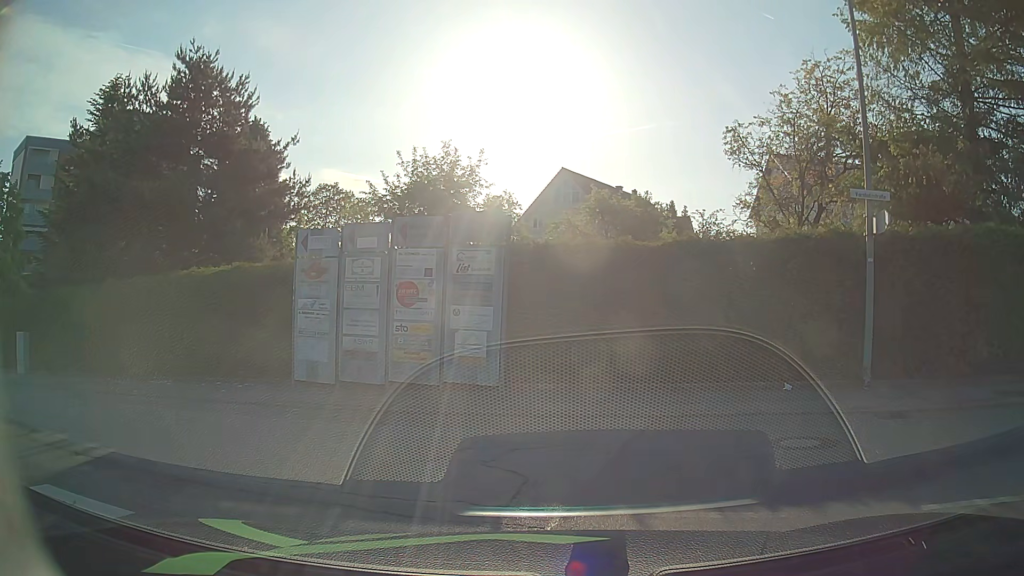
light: Day
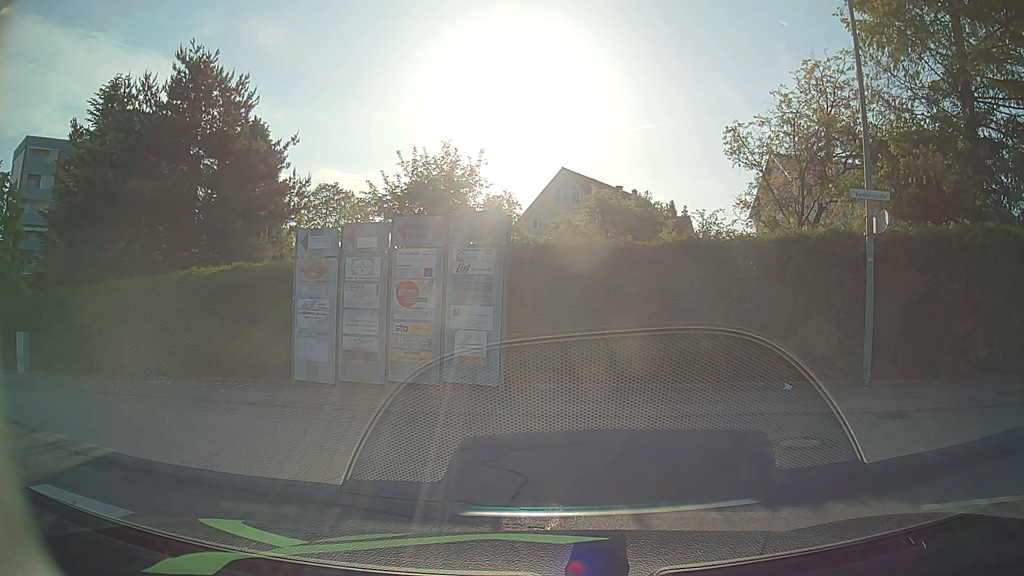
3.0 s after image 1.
(0.0, 0.0) m; 0°
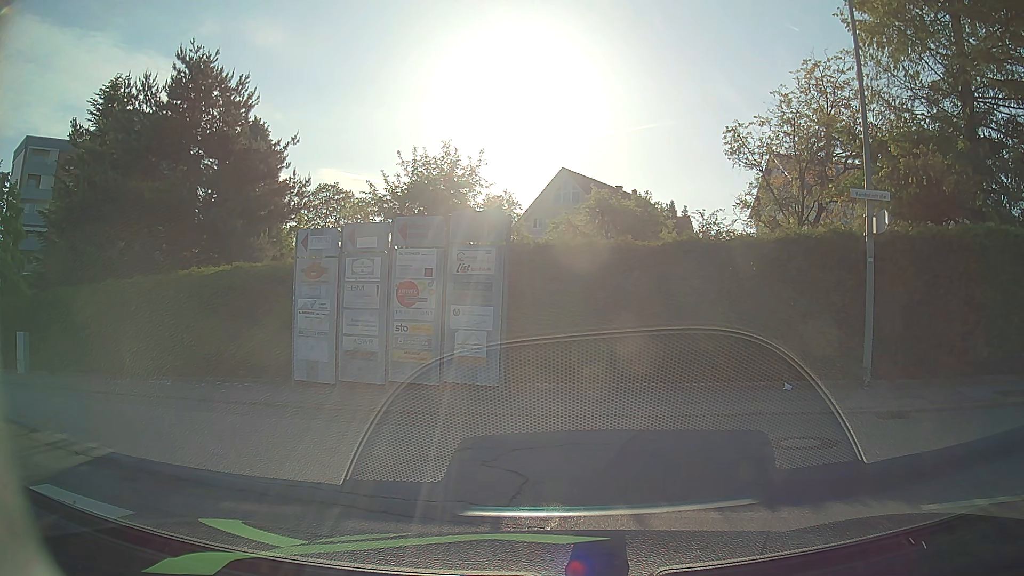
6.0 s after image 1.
(0.0, 0.0) m; 0°
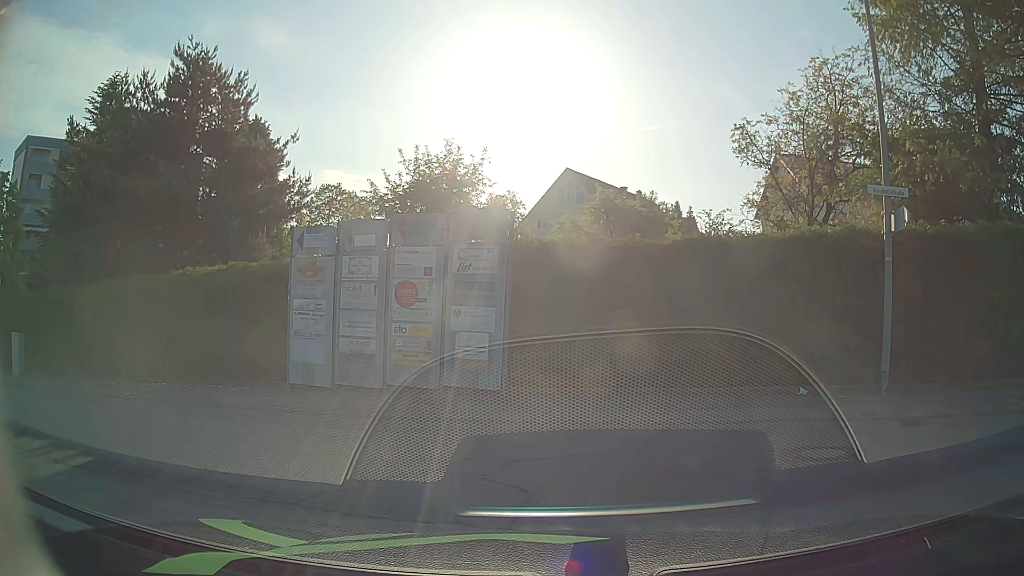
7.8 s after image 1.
(0.0, +0.5) m; 0°
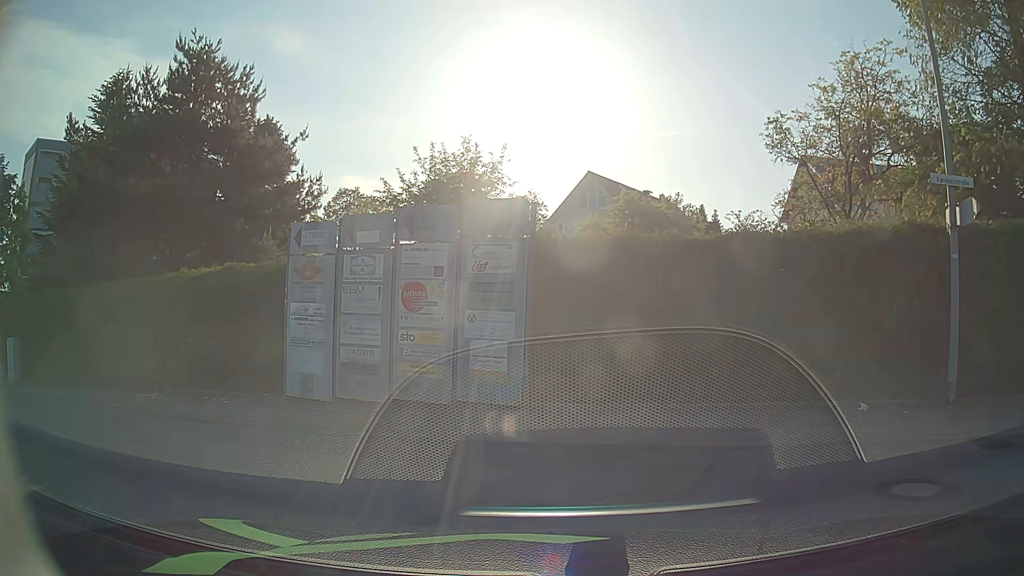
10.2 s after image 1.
(0.0, +1.5) m; -1°
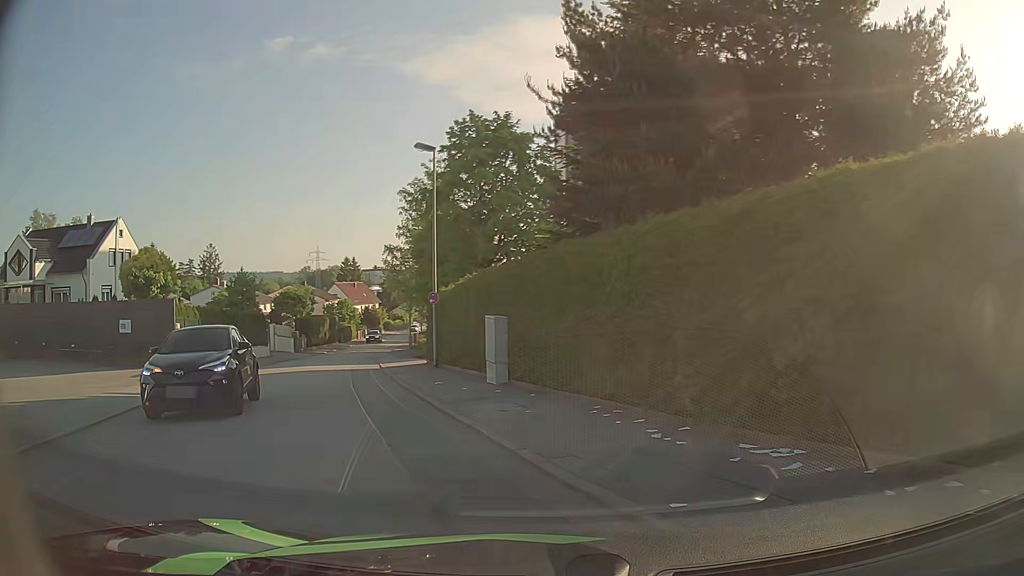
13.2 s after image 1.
(-4.1, +8.6) m; -49°
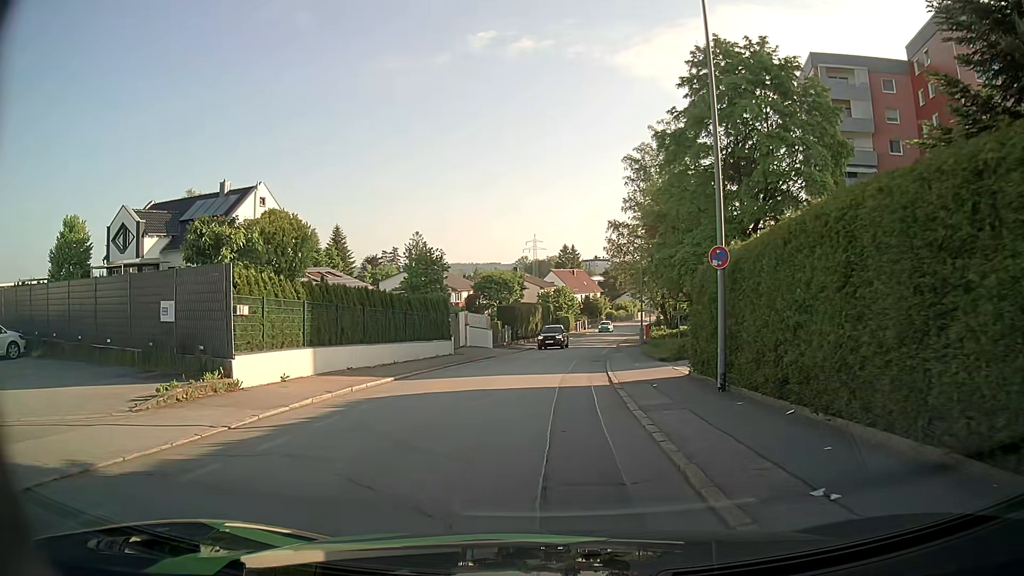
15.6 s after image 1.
(-2.8, +11.8) m; -19°
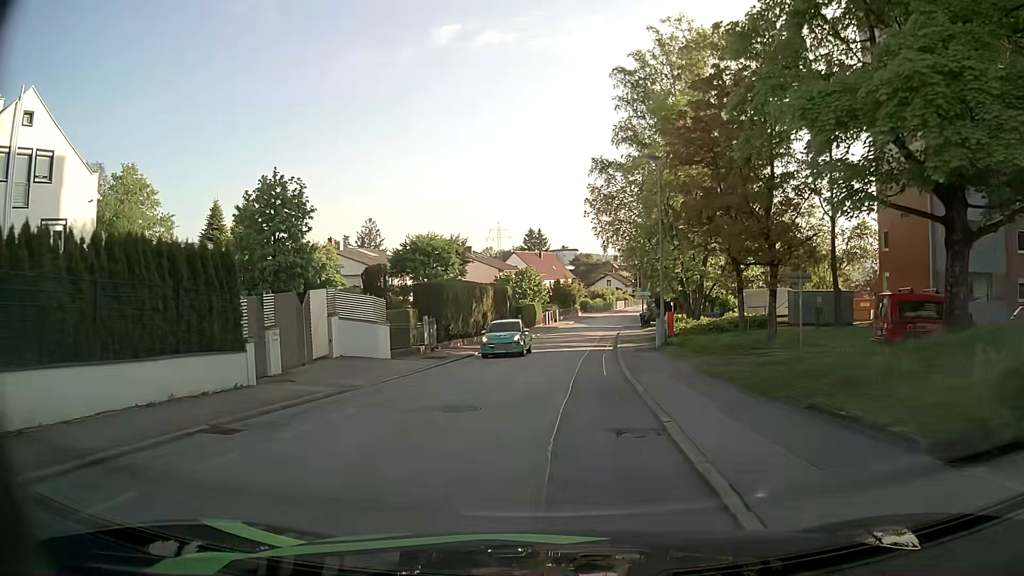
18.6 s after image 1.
(+0.7, +21.7) m; +3°
(0, +10) (+1, +20) (+1, +30) (+2, +40) (+3, +50) (+5, +60) (+6, +70) (+8, +79) (+10, +89) (+13, +99) m
